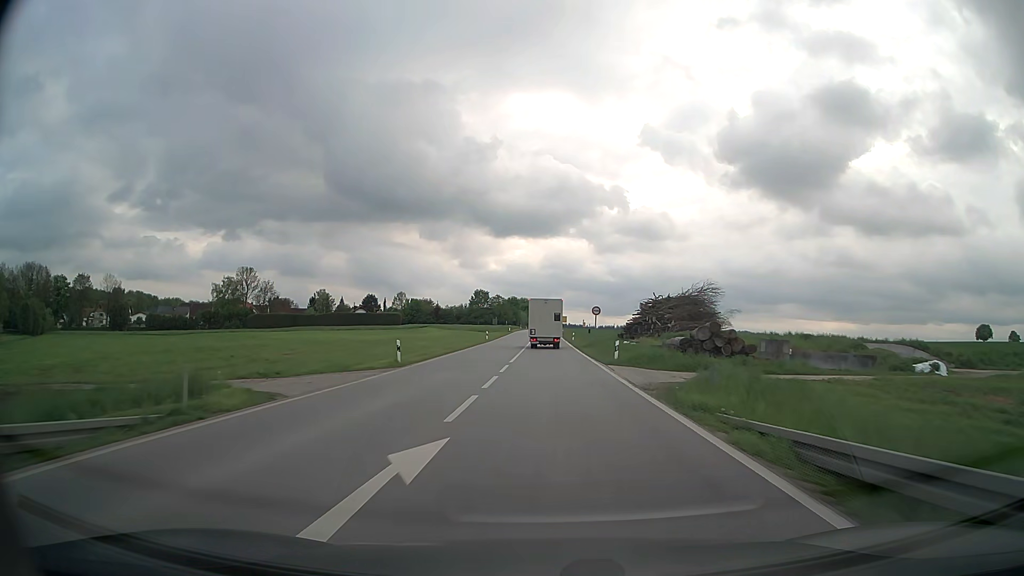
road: secondary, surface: asphalt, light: Day
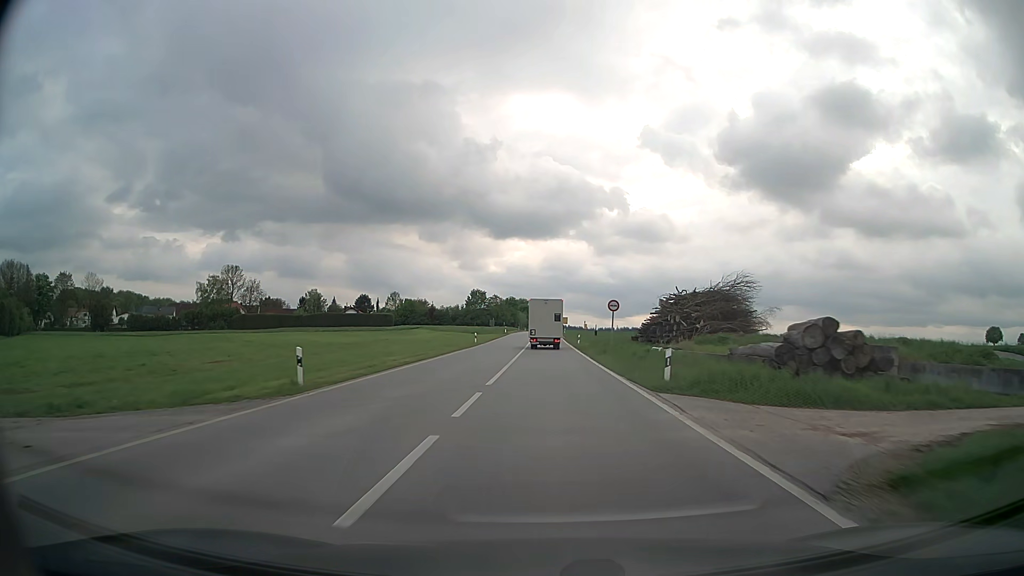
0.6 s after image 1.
(0.0, +11.4) m; 0°
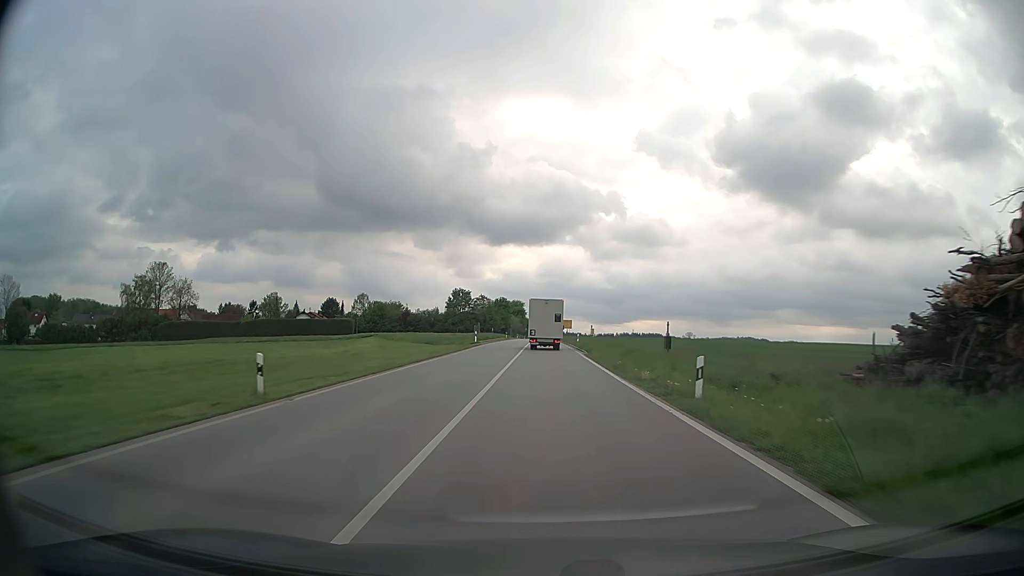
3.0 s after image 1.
(+0.1, +44.9) m; 0°
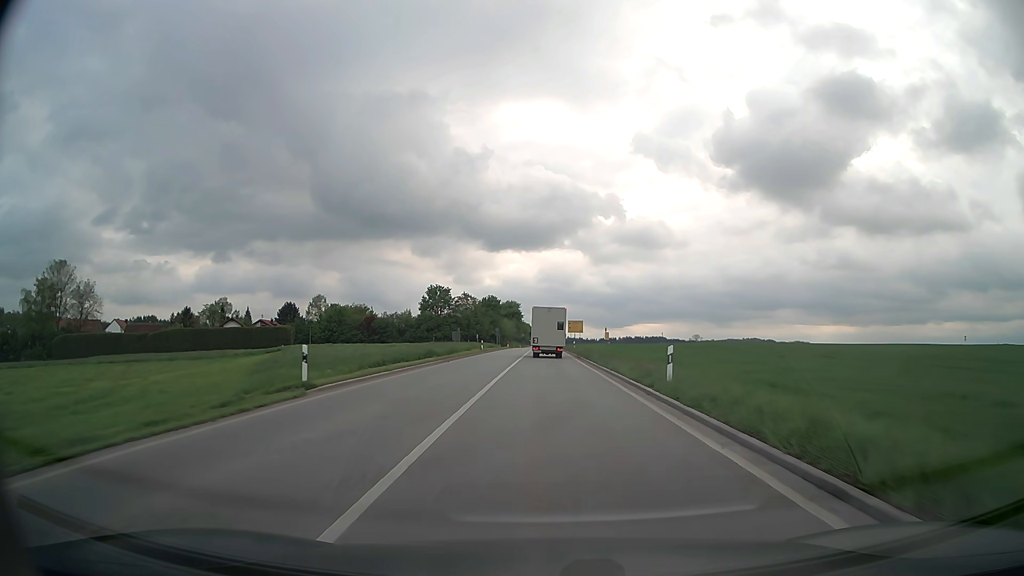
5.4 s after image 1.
(+0.1, +44.8) m; 0°
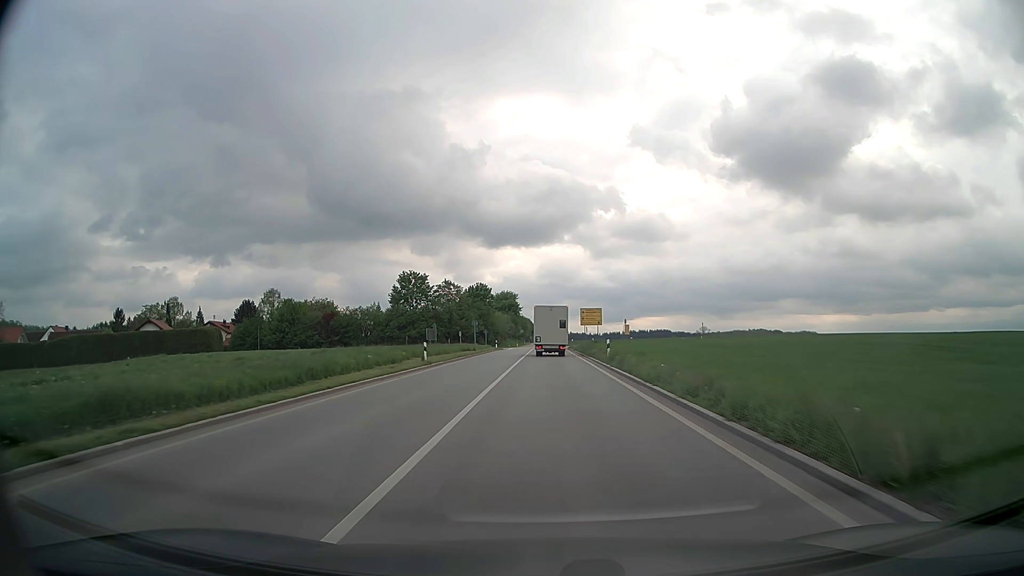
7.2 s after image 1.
(-0.1, +33.9) m; 0°
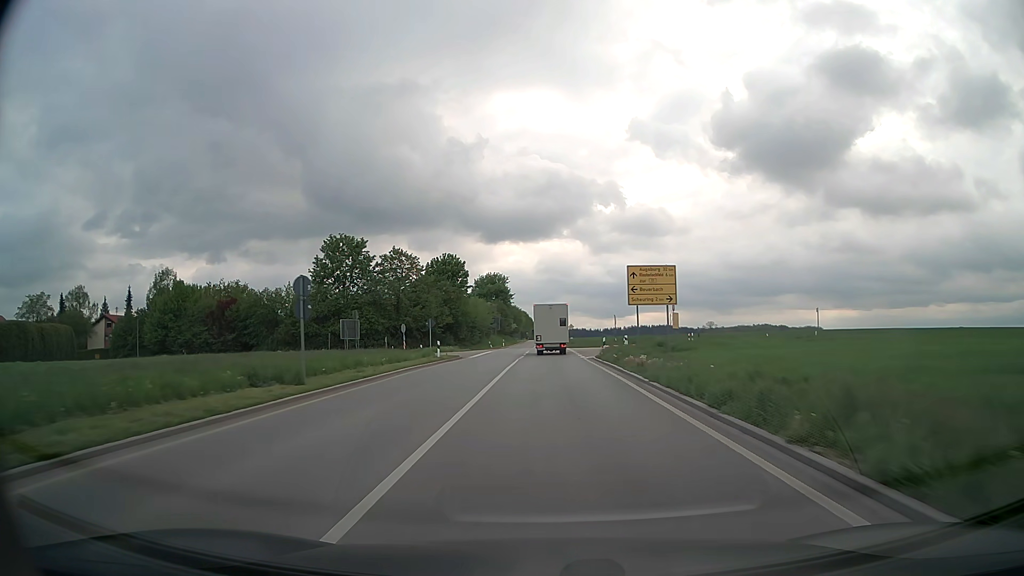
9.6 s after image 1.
(+0.1, +45.9) m; 0°
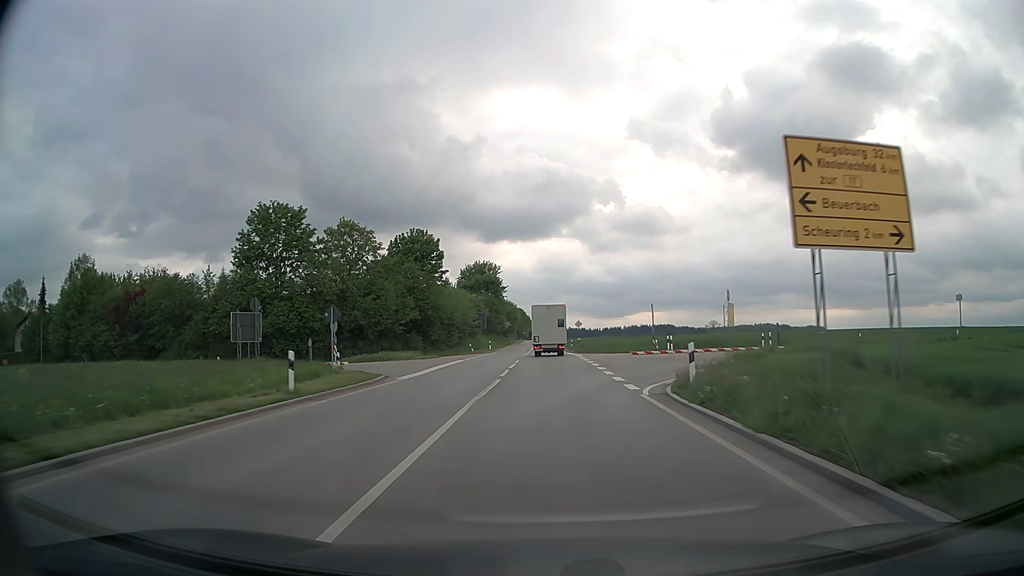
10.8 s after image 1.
(0.0, +23.1) m; 0°
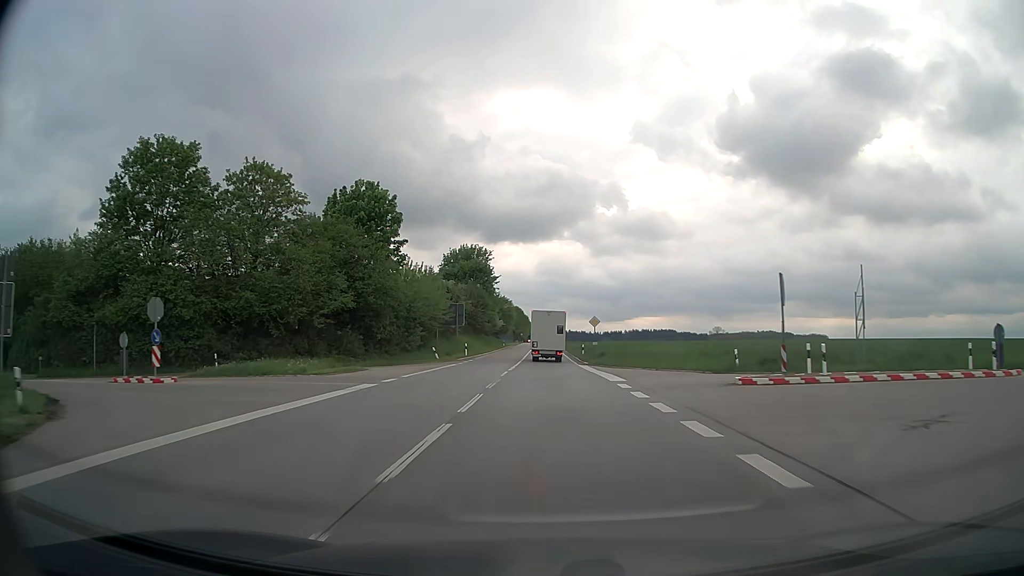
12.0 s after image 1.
(0.0, +23.1) m; 0°
(0, +10) (0, +20) (0, +30) (0, +40) (0, +50) (0, +60) (0, +70) (0, +80) (0, +90) (0, +100) m
